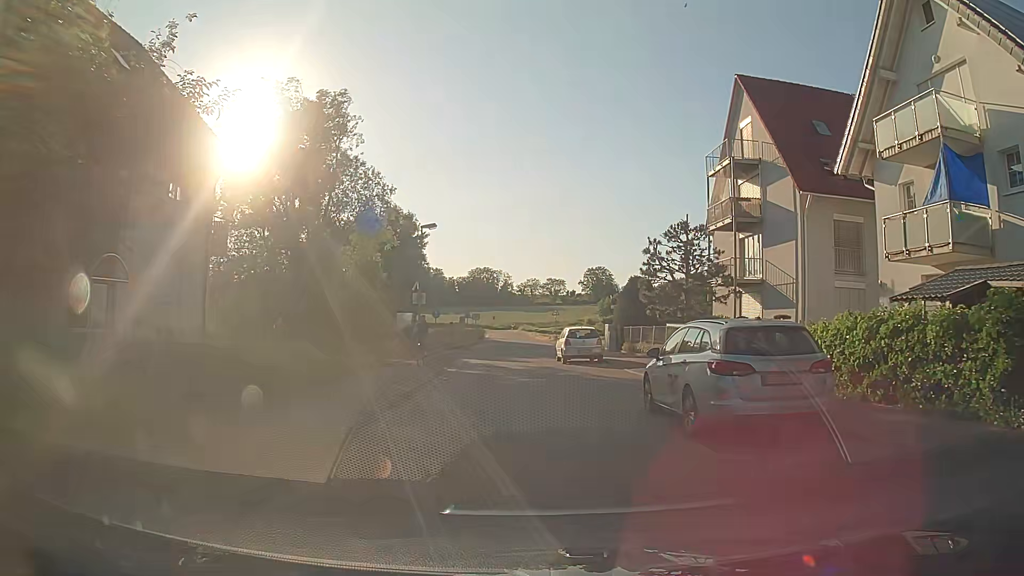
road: tertiary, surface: asphalt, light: Day
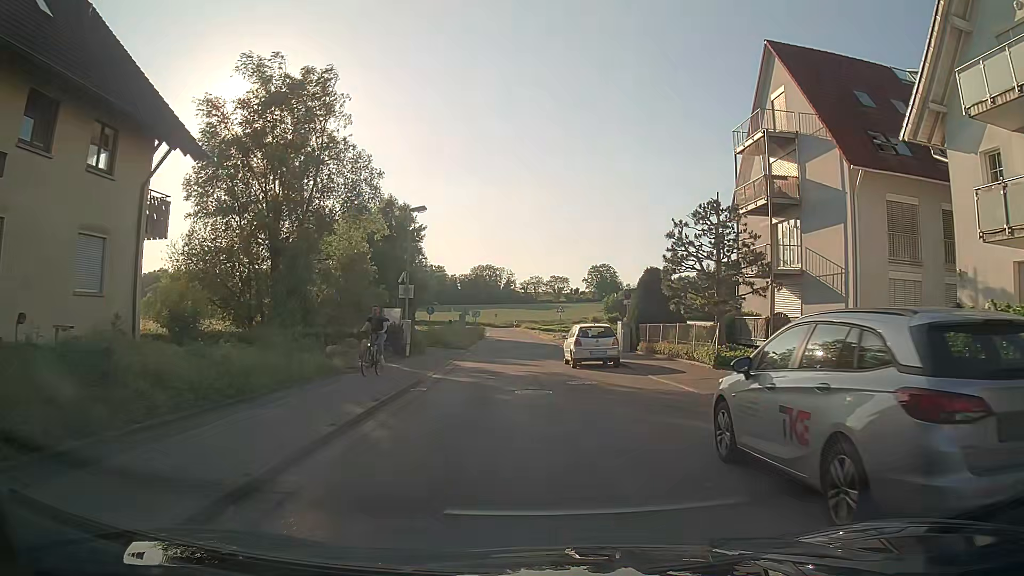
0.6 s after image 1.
(0.0, +4.3) m; +2°
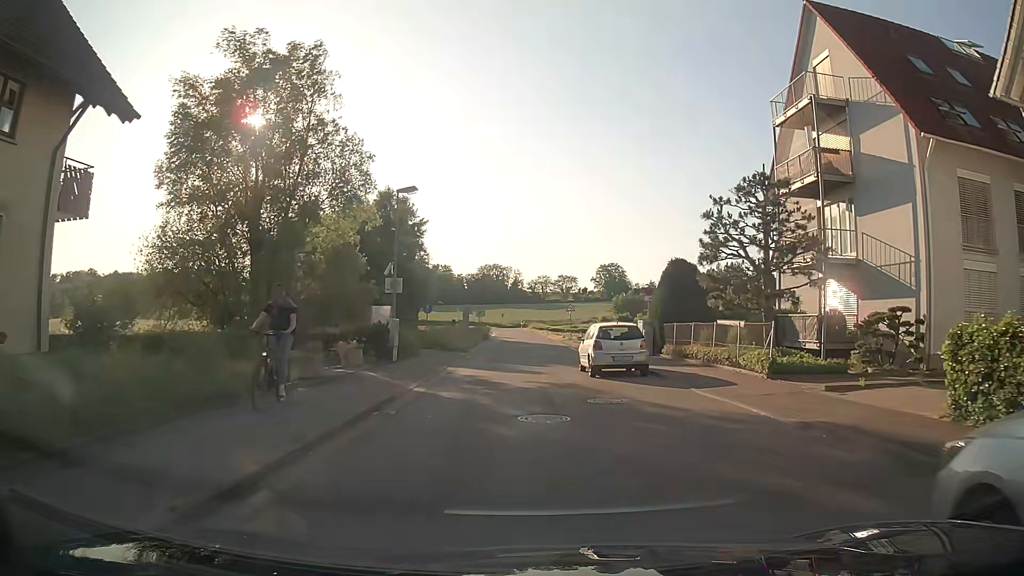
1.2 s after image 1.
(-0.1, +4.3) m; -2°
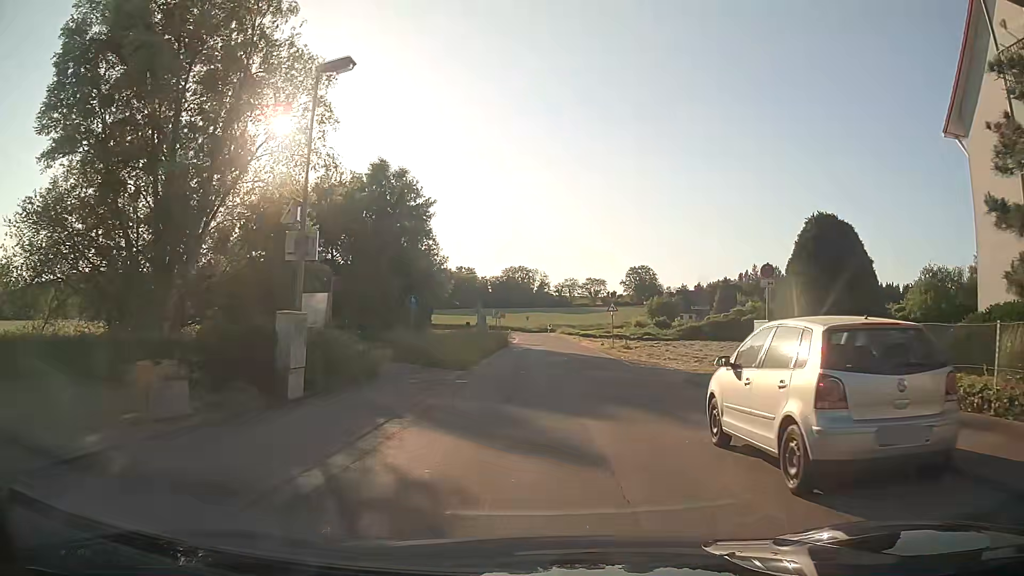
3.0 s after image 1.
(-0.3, +13.1) m; -2°
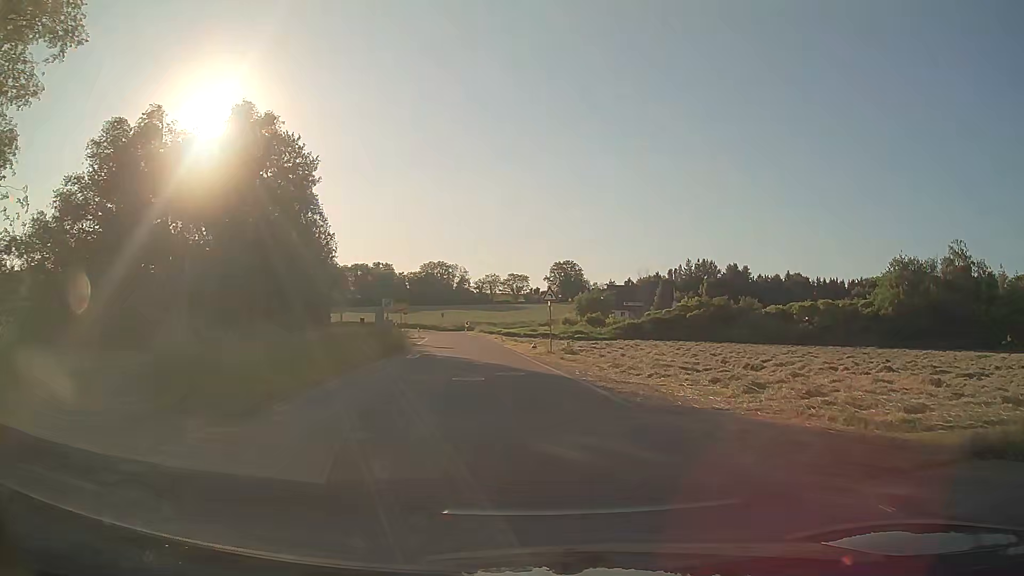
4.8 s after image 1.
(+0.4, +13.9) m; +6°
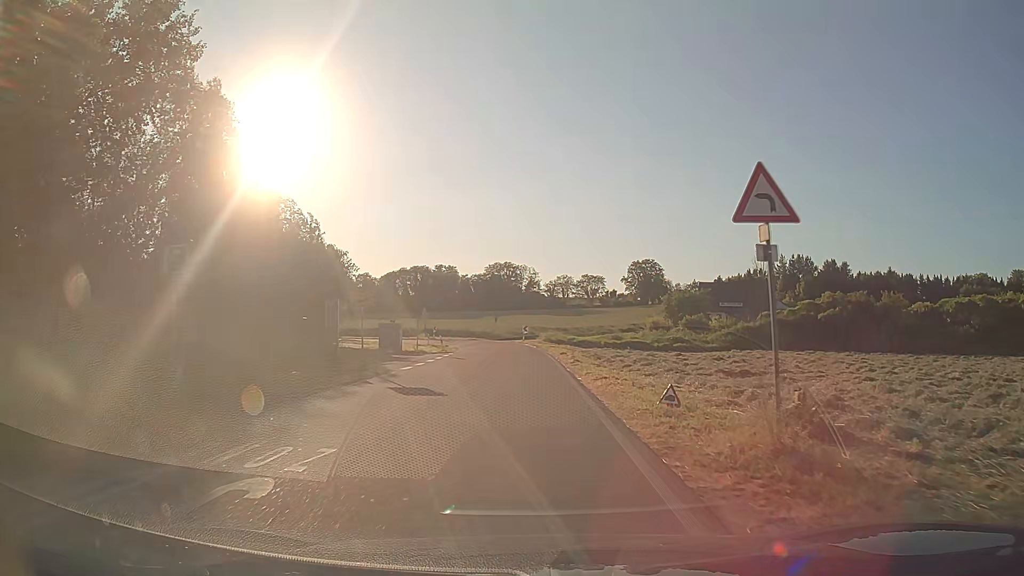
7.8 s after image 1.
(-1.0, +25.8) m; -7°
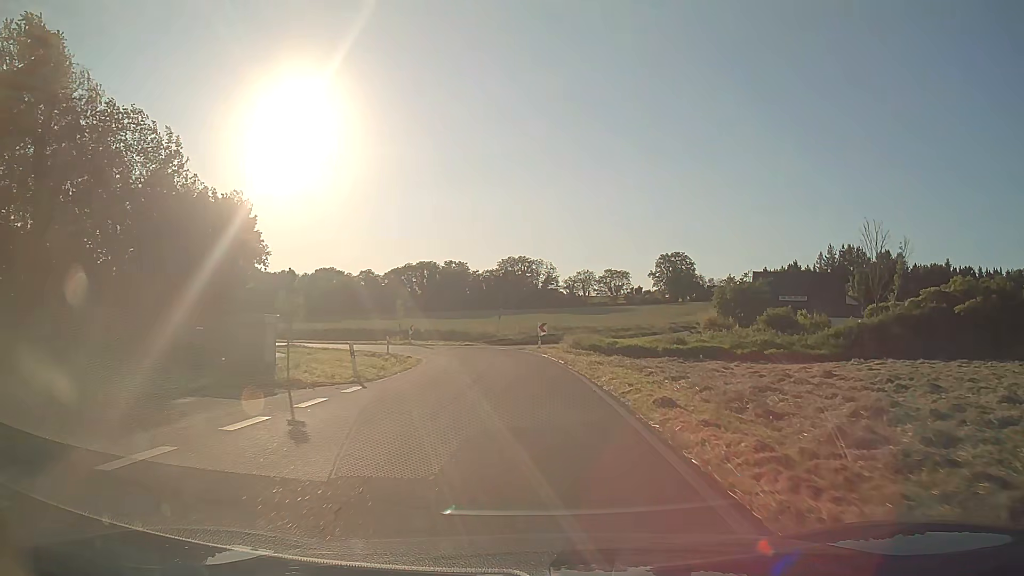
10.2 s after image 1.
(-0.2, +24.8) m; -1°
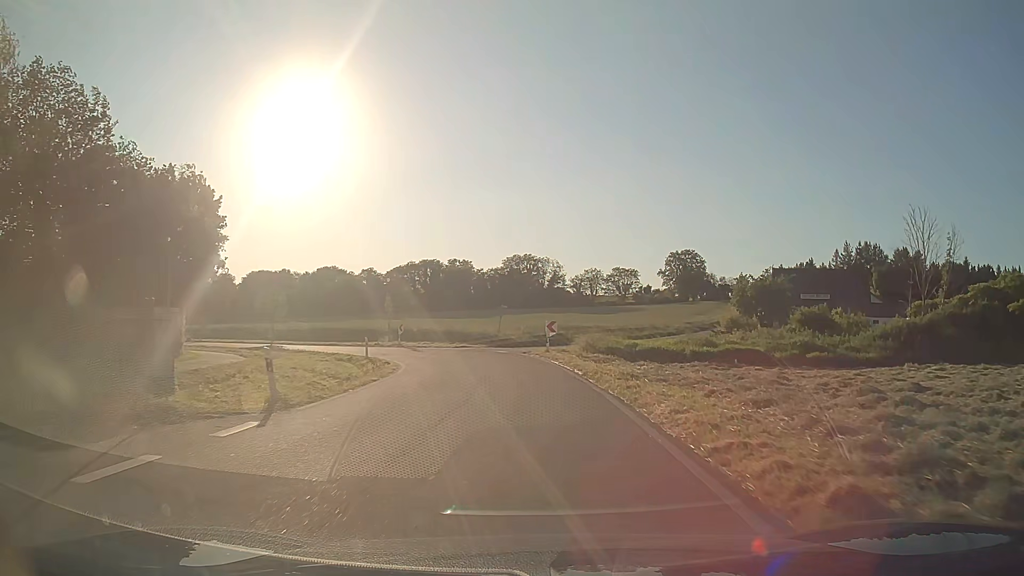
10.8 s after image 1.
(0.0, +6.7) m; -1°
(0, +10) (0, +20) (-1, +30) (-5, +39) (-12, +47) (-20, +53) (-28, +58) (-36, +64) (-44, +70) (-53, +75) m
